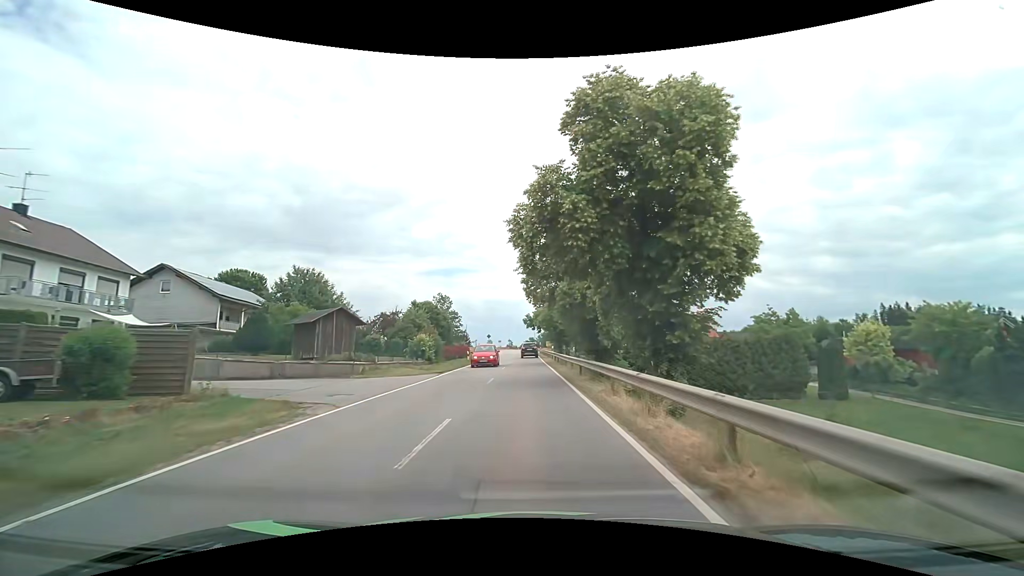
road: tertiary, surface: asphalt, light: Day
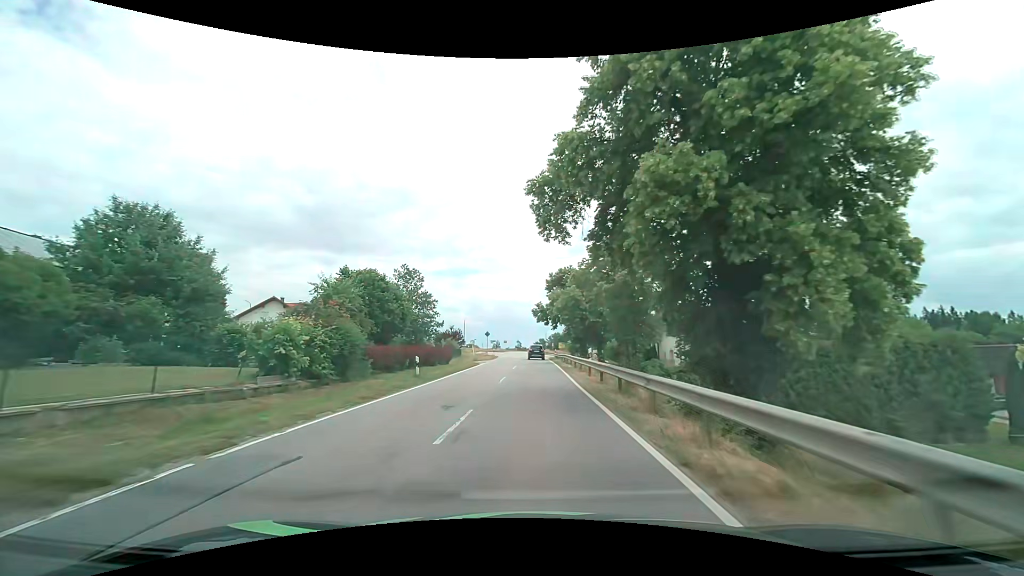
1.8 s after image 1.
(-0.2, +22.8) m; -2°
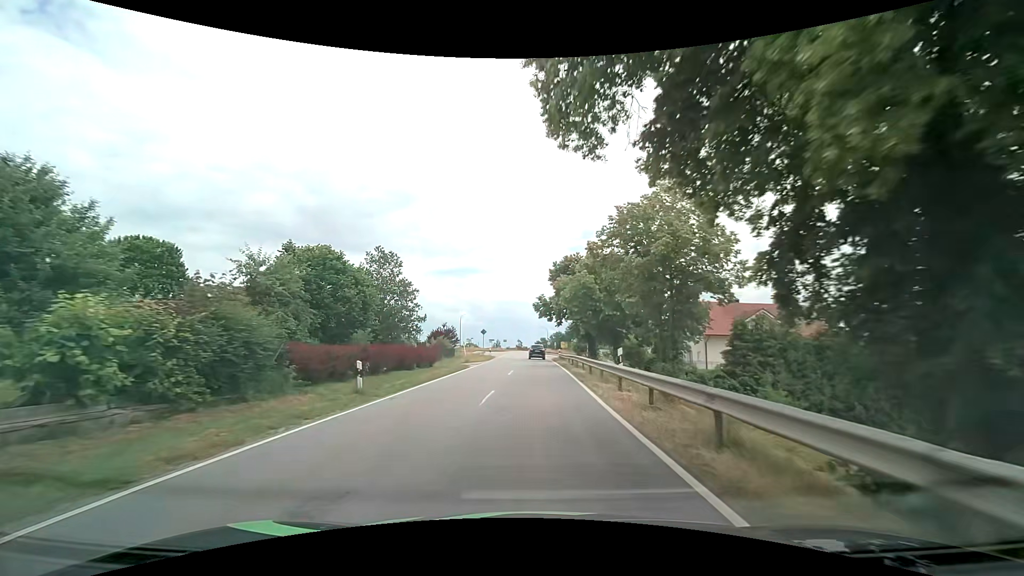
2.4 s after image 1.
(+0.1, +7.4) m; 0°
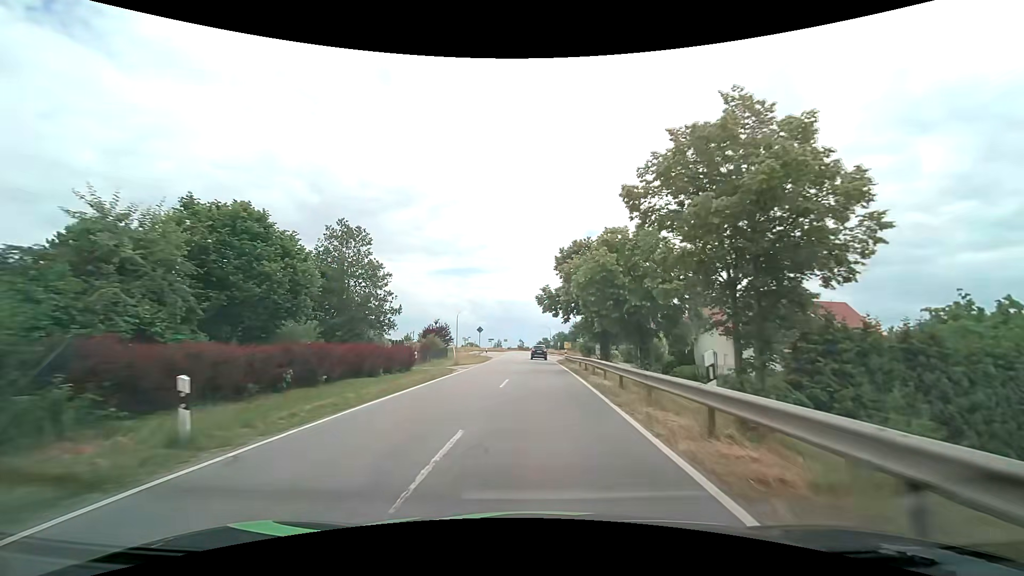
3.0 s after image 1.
(0.0, +7.4) m; 0°
